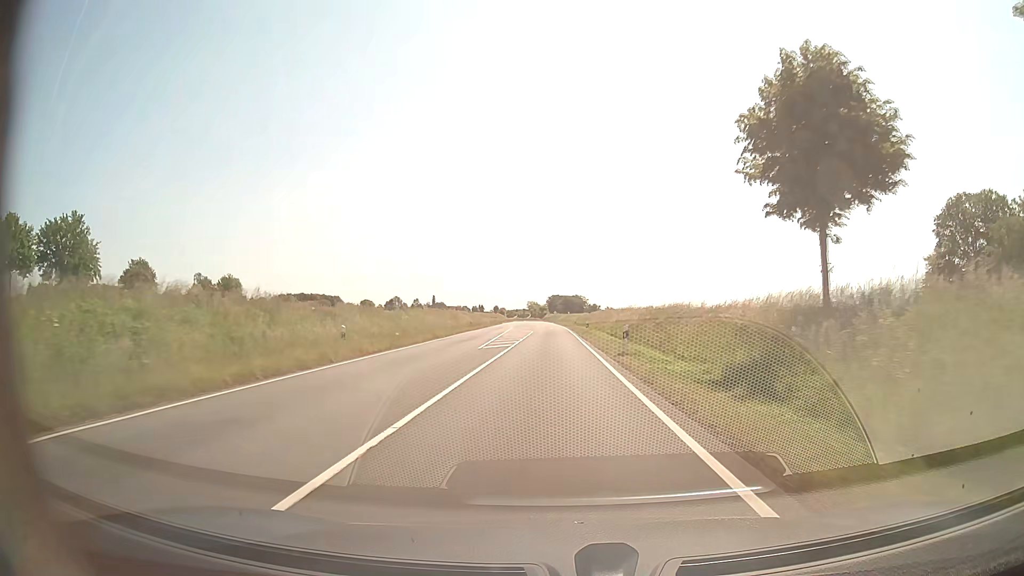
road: secondary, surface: asphalt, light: Day
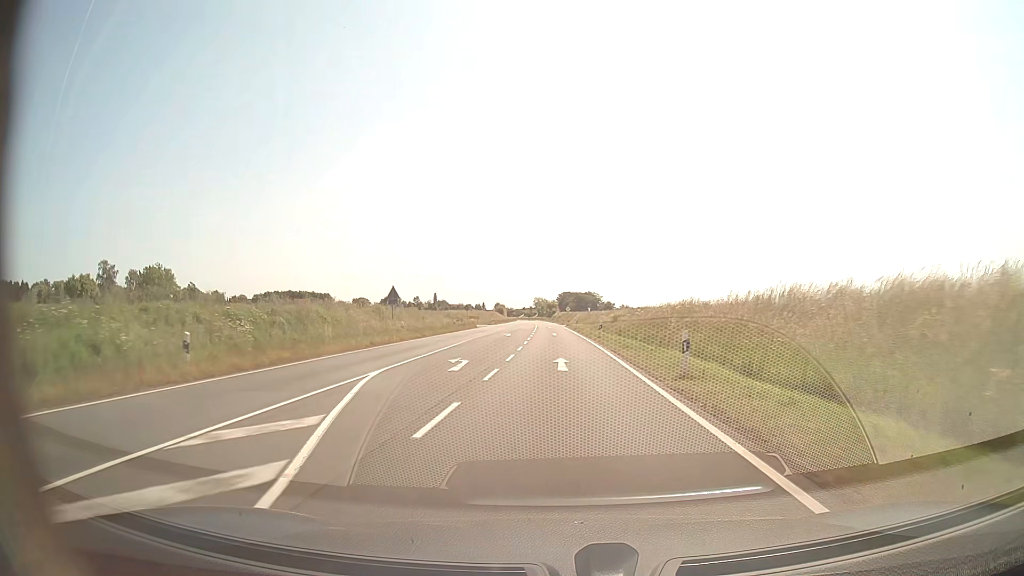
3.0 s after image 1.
(-0.4, +58.4) m; -1°
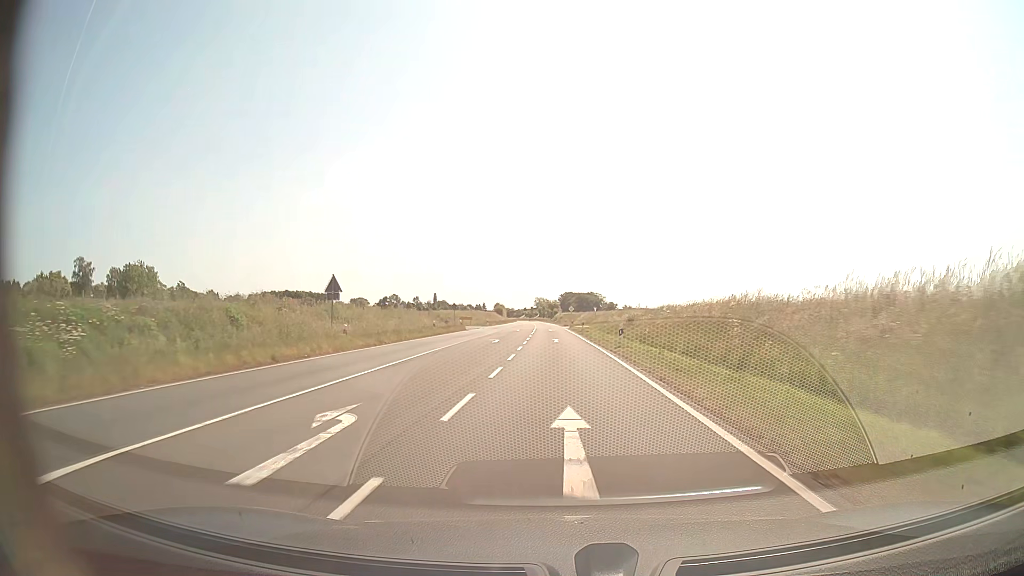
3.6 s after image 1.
(0.0, +11.4) m; 0°
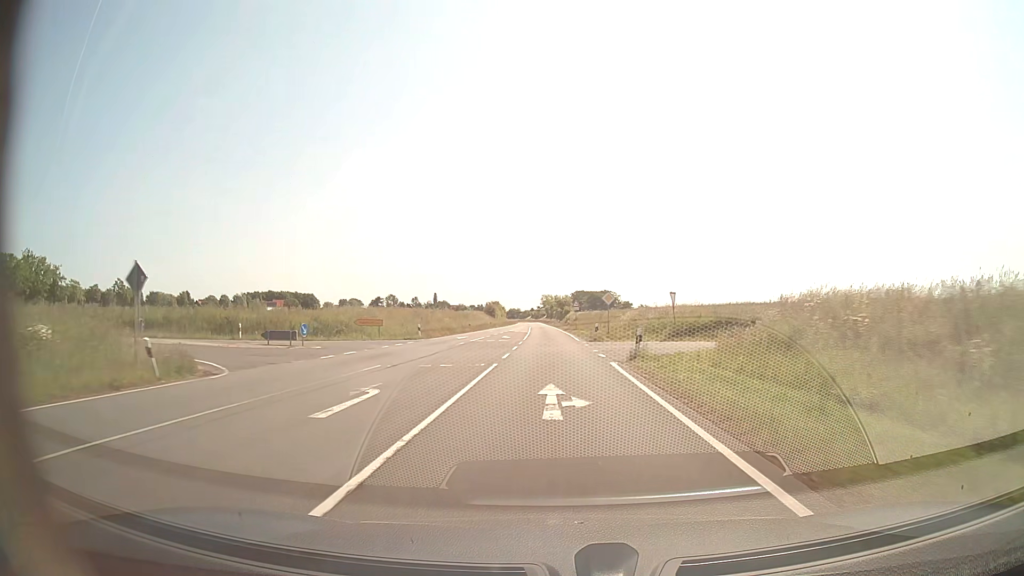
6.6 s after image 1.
(-0.4, +56.4) m; -1°
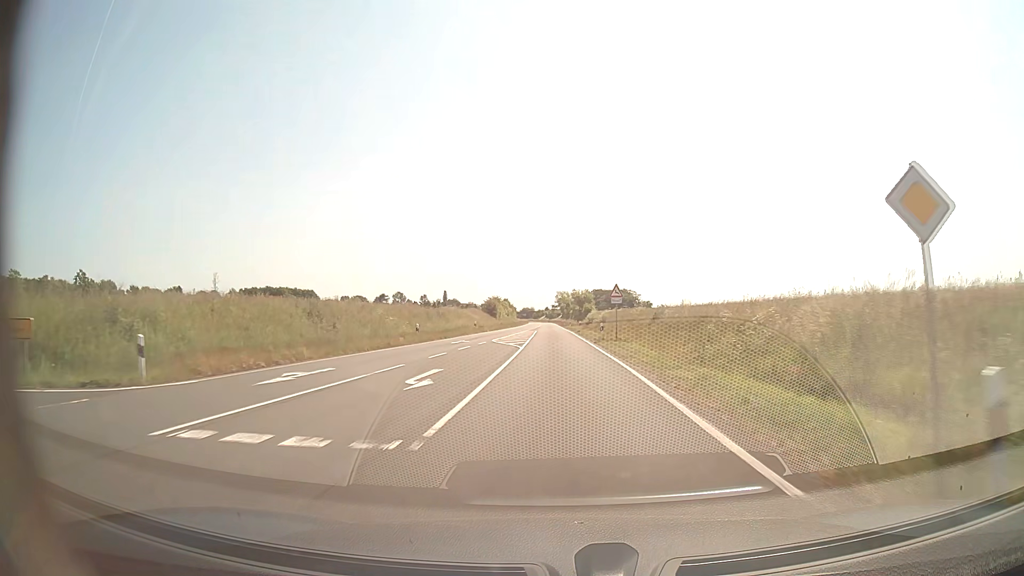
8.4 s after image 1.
(-0.4, +33.8) m; -1°
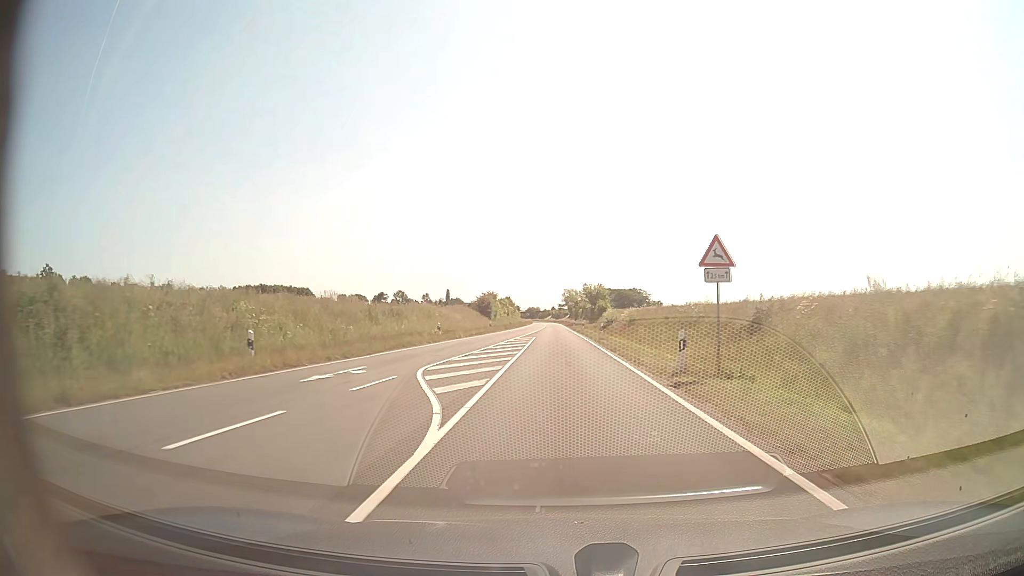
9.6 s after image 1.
(-0.1, +22.7) m; -1°
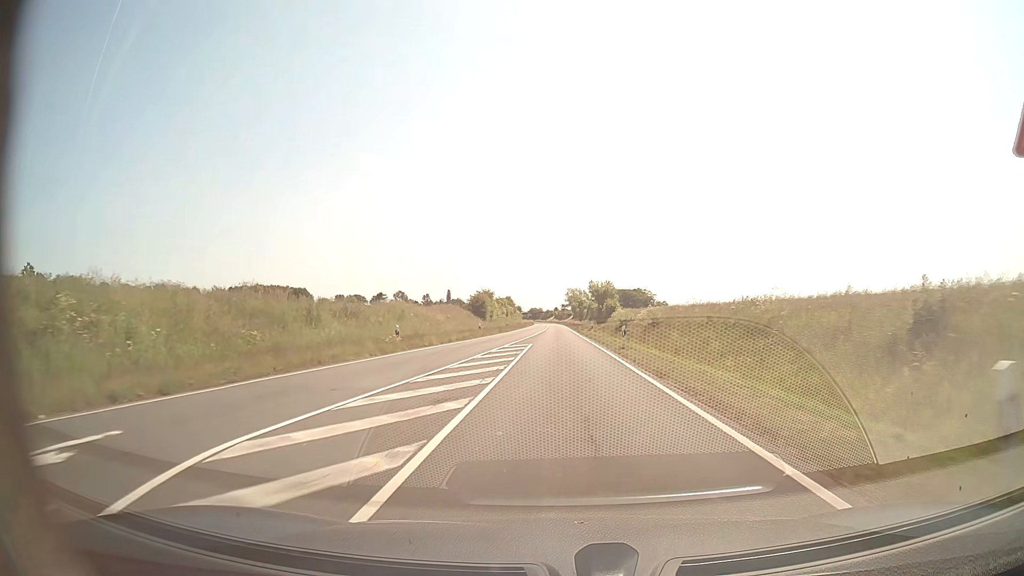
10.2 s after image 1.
(0.0, +11.4) m; 0°
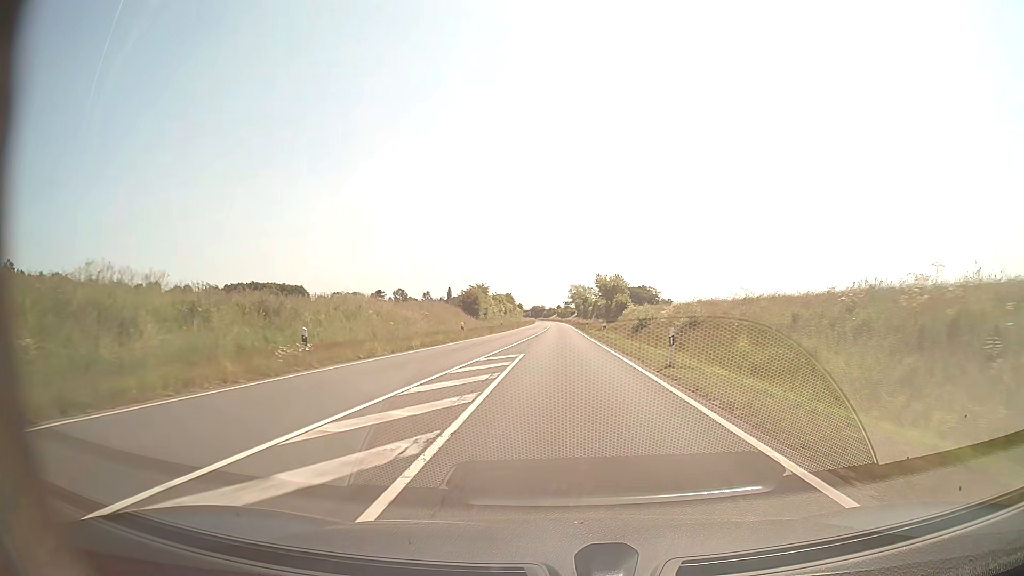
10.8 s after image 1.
(0.0, +11.5) m; 0°
(0, +10) (0, +20) (0, +30) (0, +40) (0, +50) (0, +60) (+1, +70) (+1, +80) (+1, +90) (+1, +100) m
